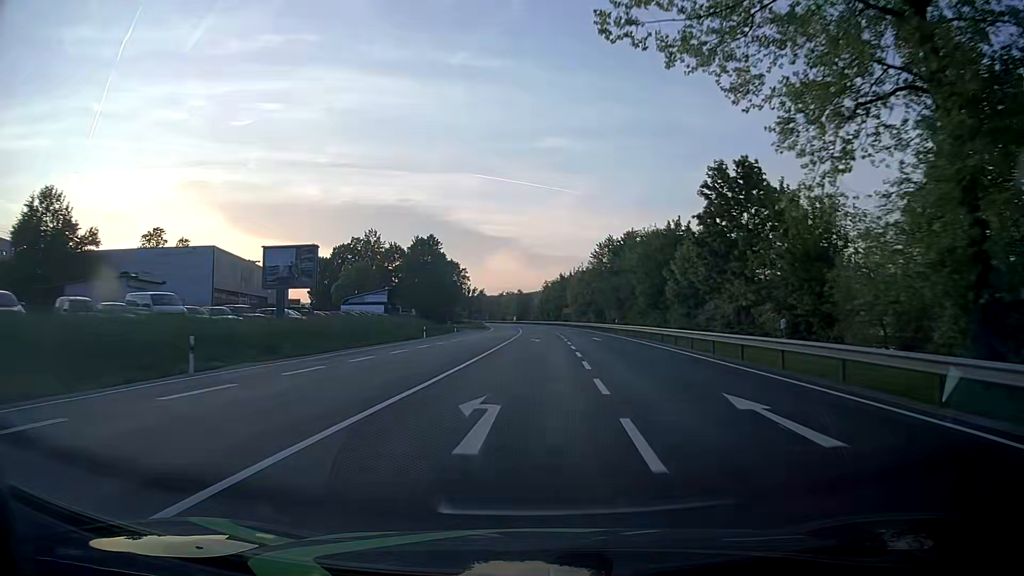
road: primary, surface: asphalt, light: Day
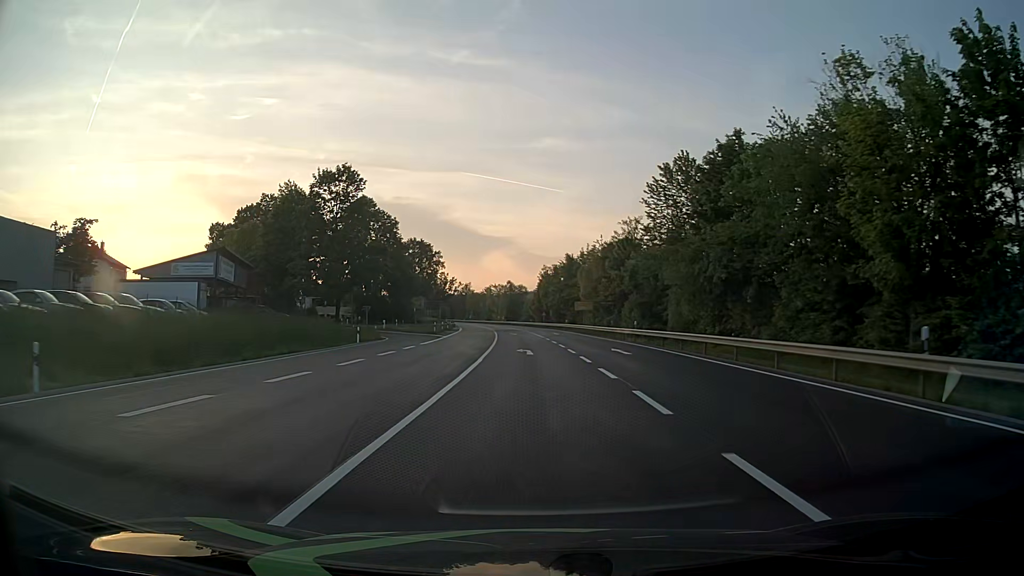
(+0.3, +49.6) m; +1°
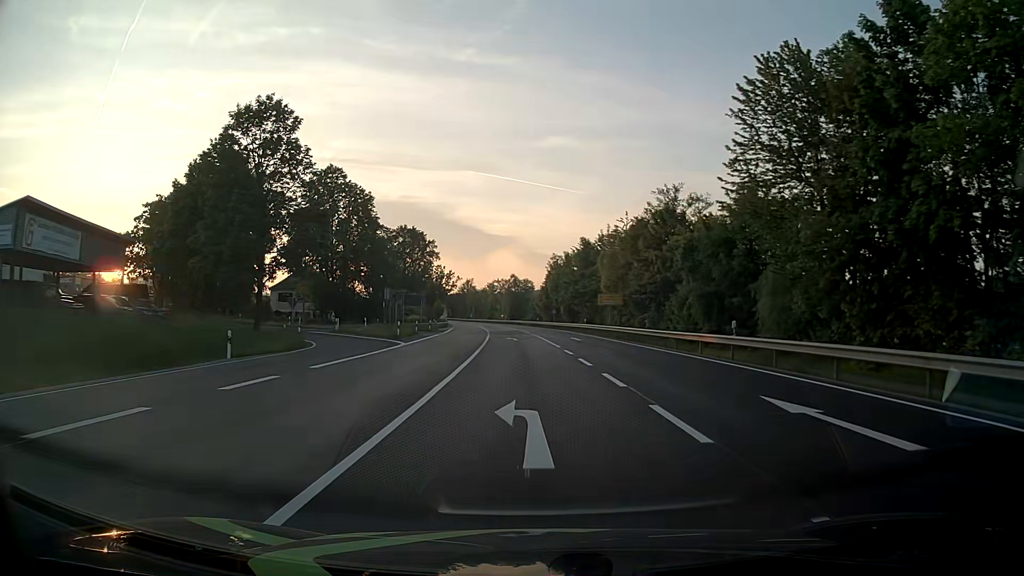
(-0.1, +20.0) m; -1°
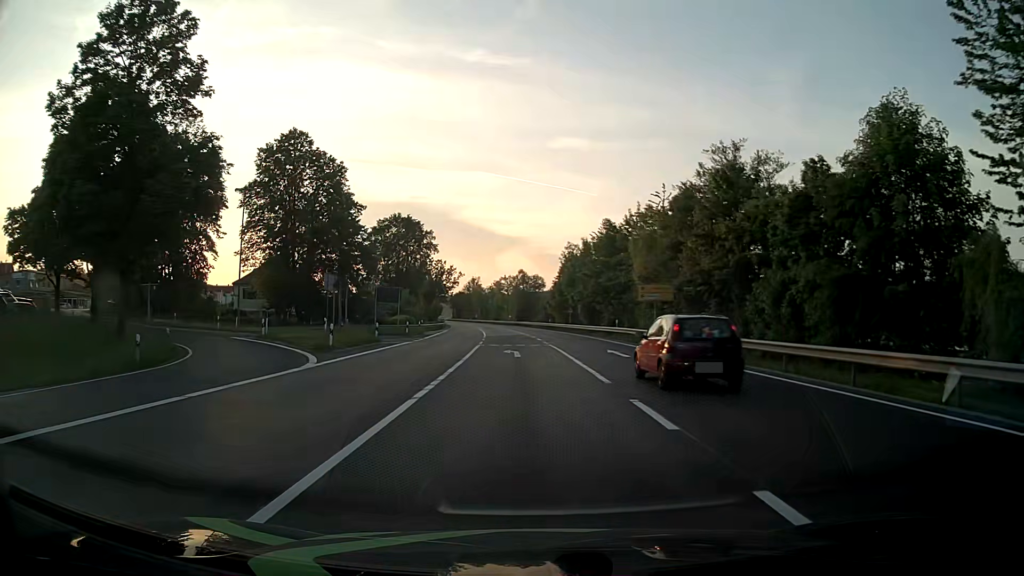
(-0.1, +16.7) m; -1°
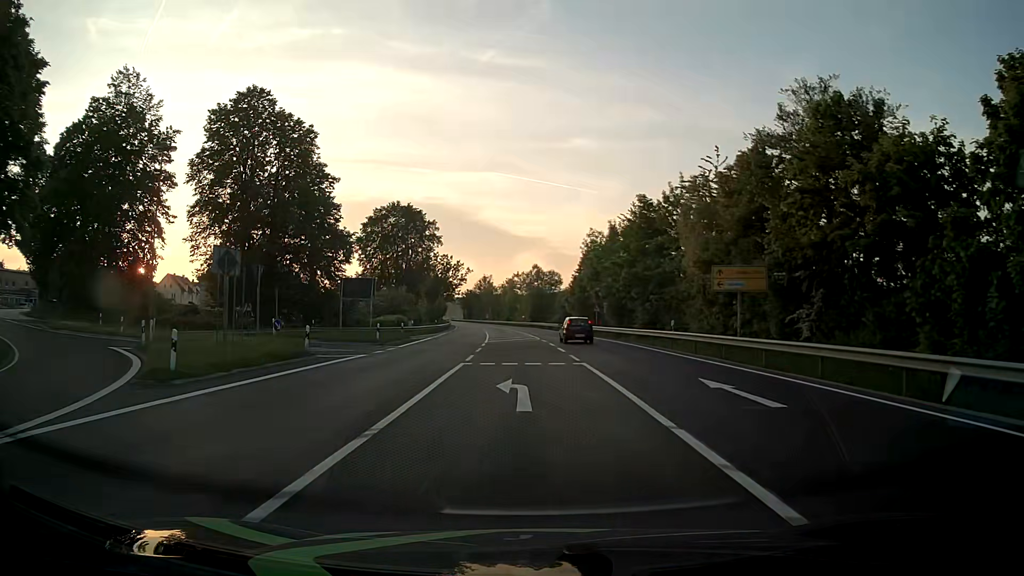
(-0.1, +13.7) m; -1°
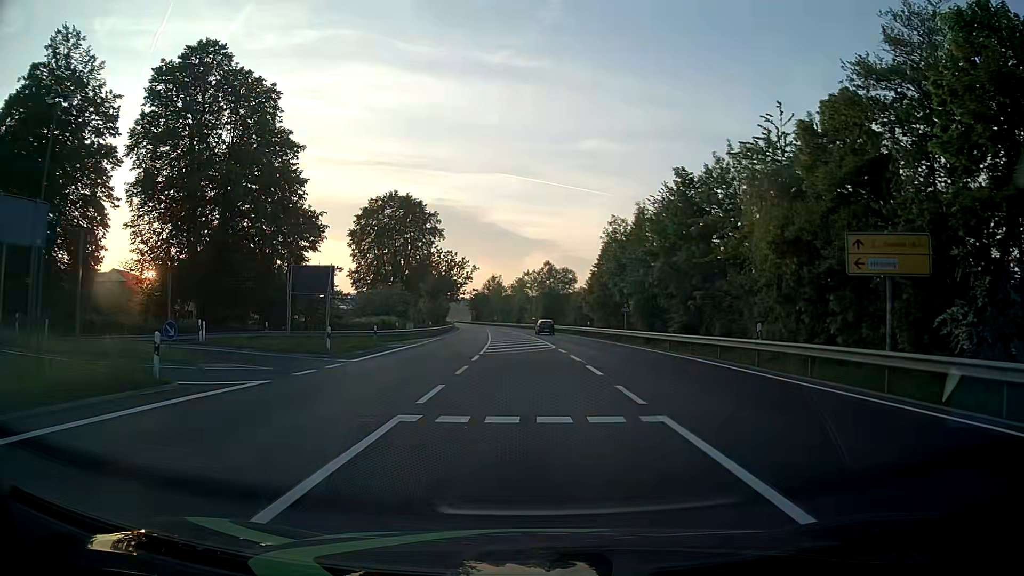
(-0.1, +10.7) m; -1°
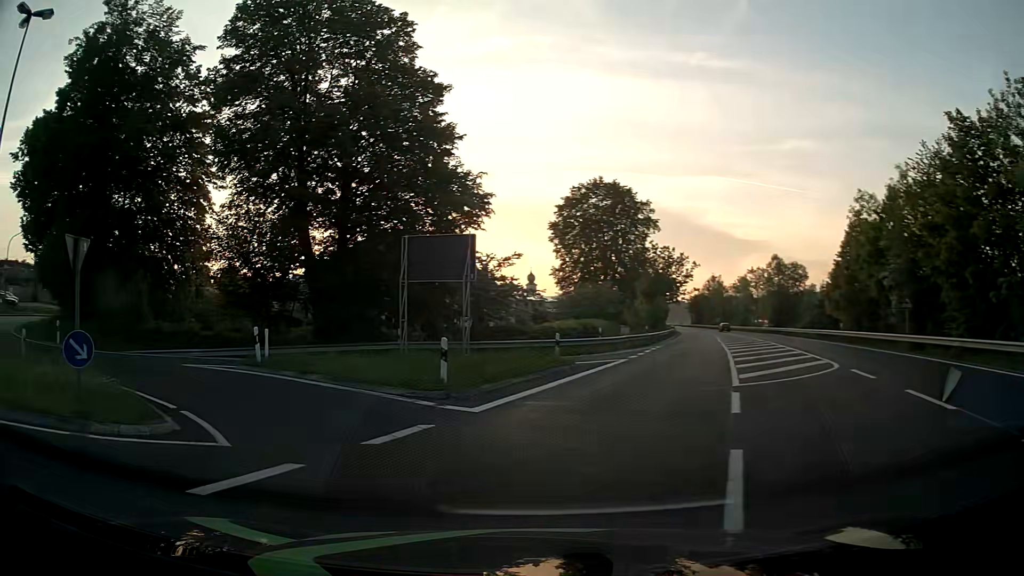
(-1.3, +12.8) m; -20°
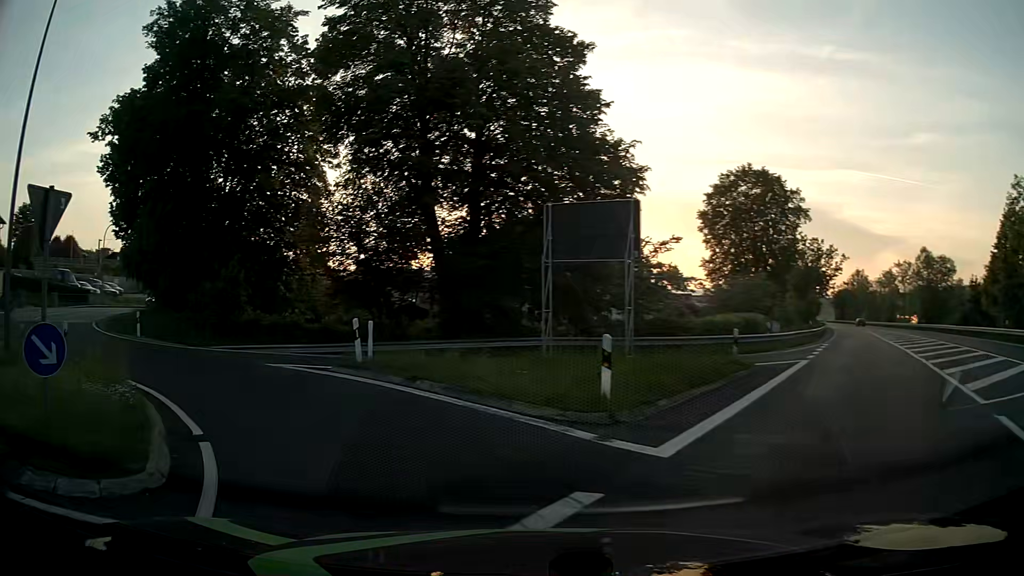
(-0.4, +4.3) m; -12°
